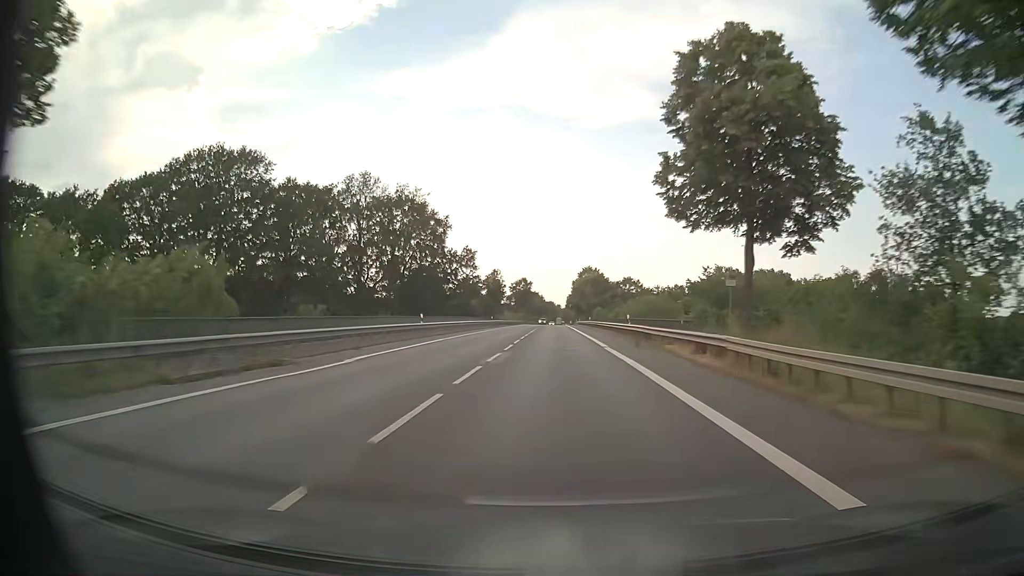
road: primary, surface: asphalt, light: Day
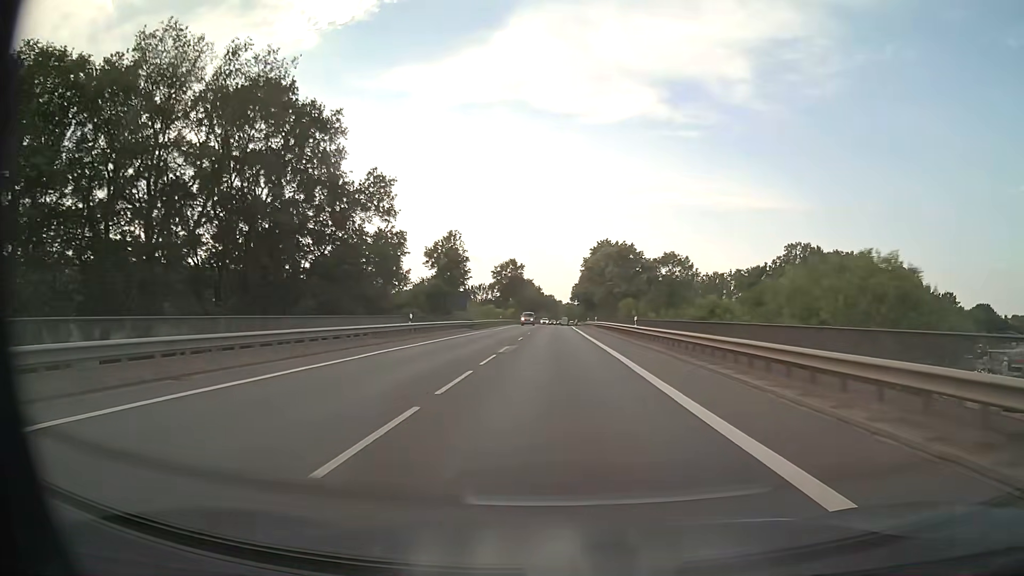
(0.0, +50.0) m; 0°
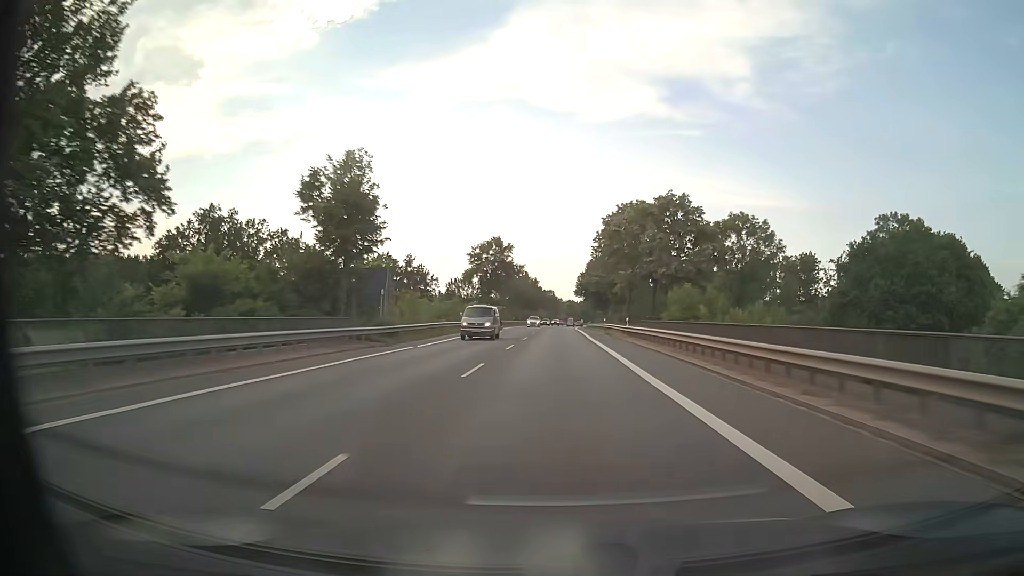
(0.0, +33.4) m; 0°
(0, +10) (0, +20) (0, +30) (0, +40) (0, +50) (0, +60) (0, +70) (0, +80) (+1, +90) (+1, +100) m
